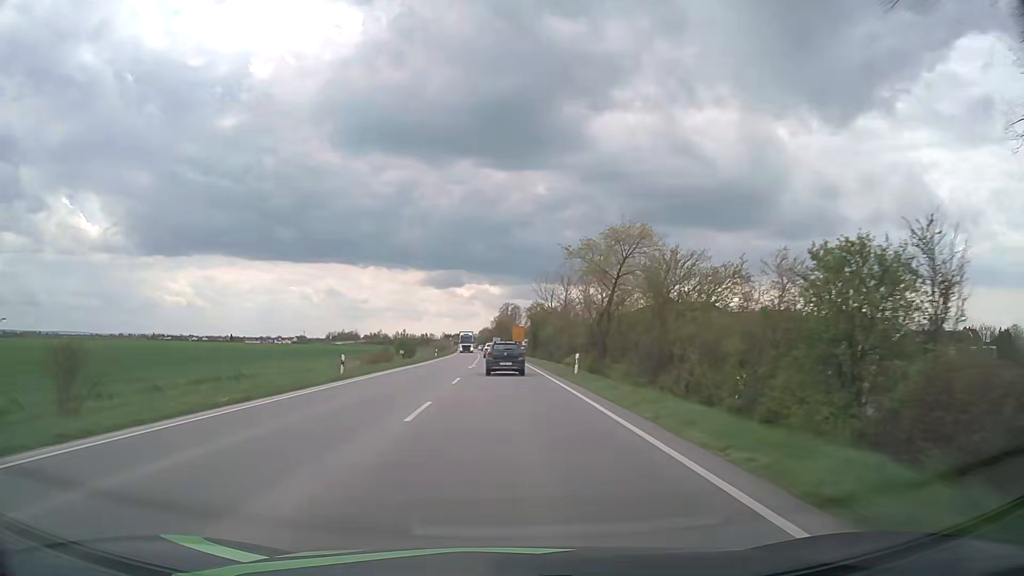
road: primary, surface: asphalt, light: Day
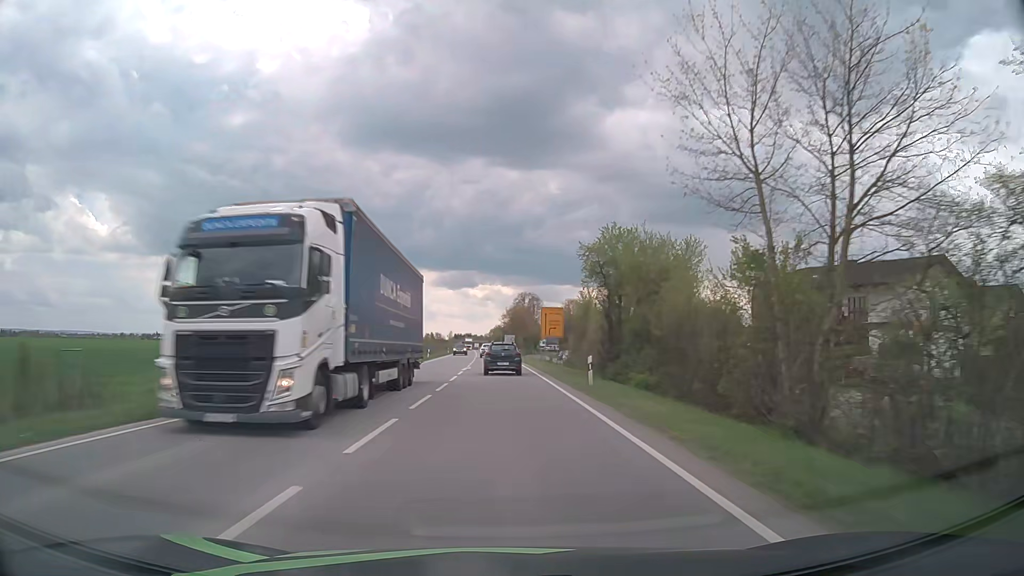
(-0.6, +56.5) m; -1°
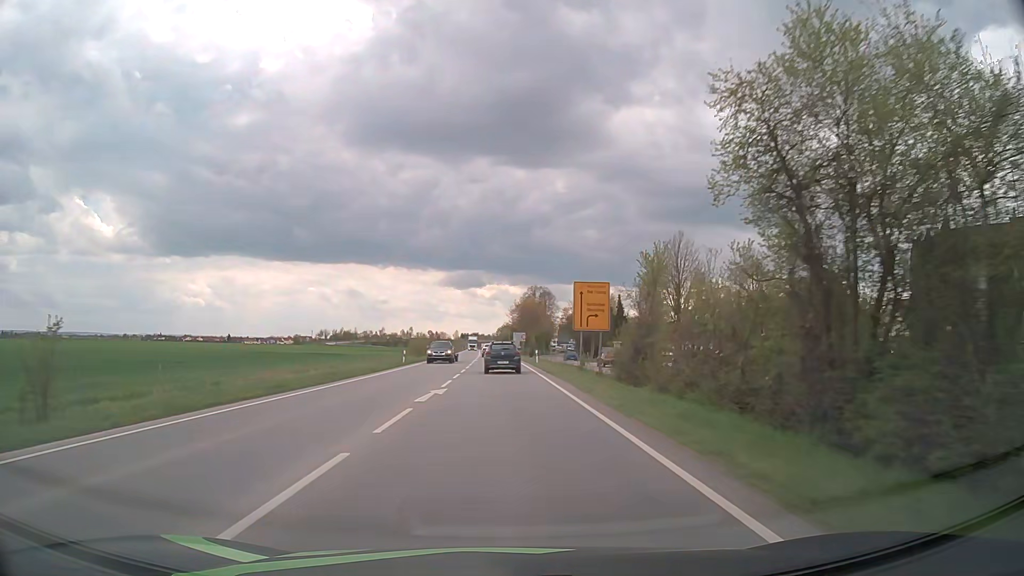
(-0.1, +22.1) m; -1°
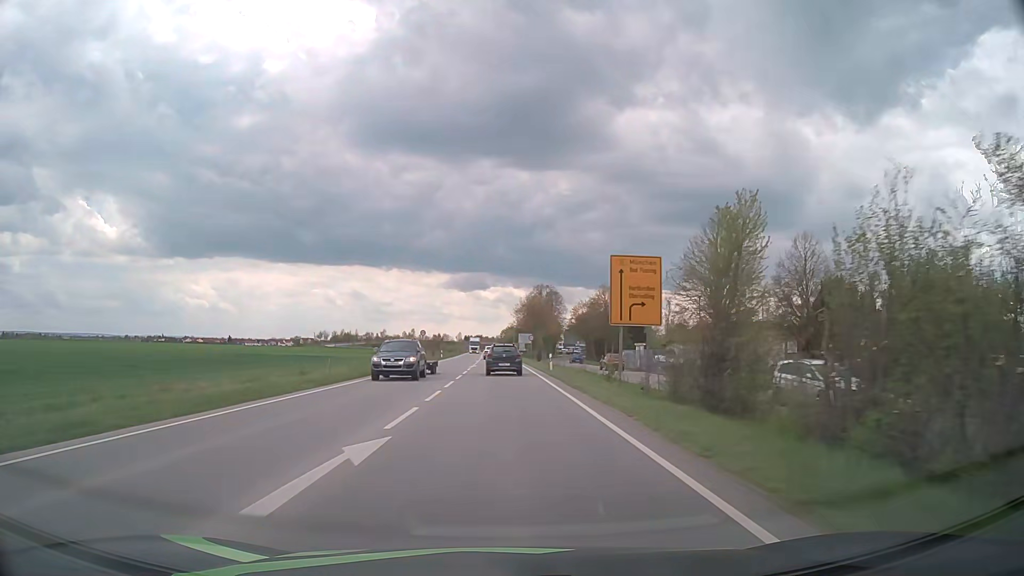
(0.0, +11.2) m; 0°
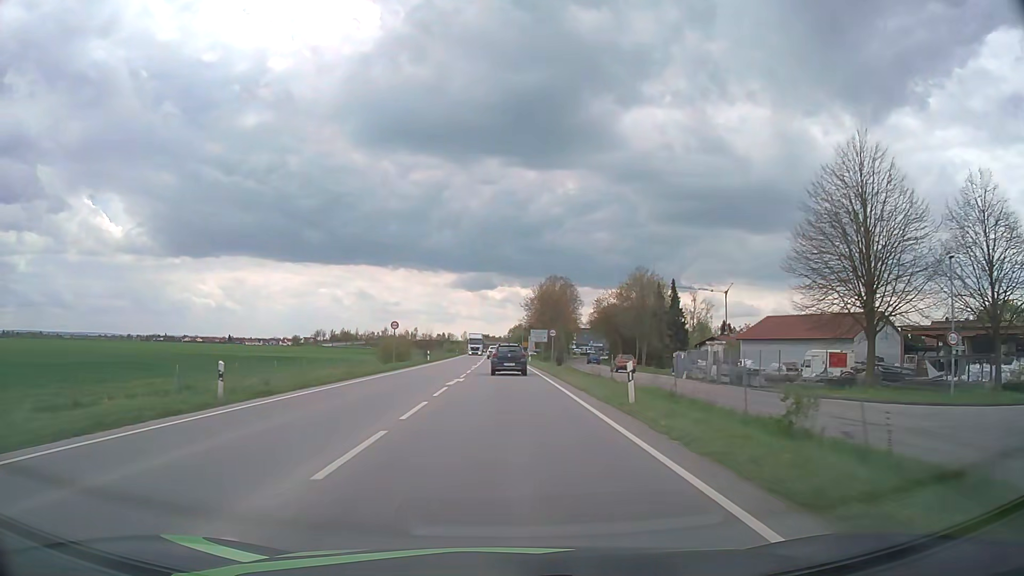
(-0.1, +22.8) m; -1°
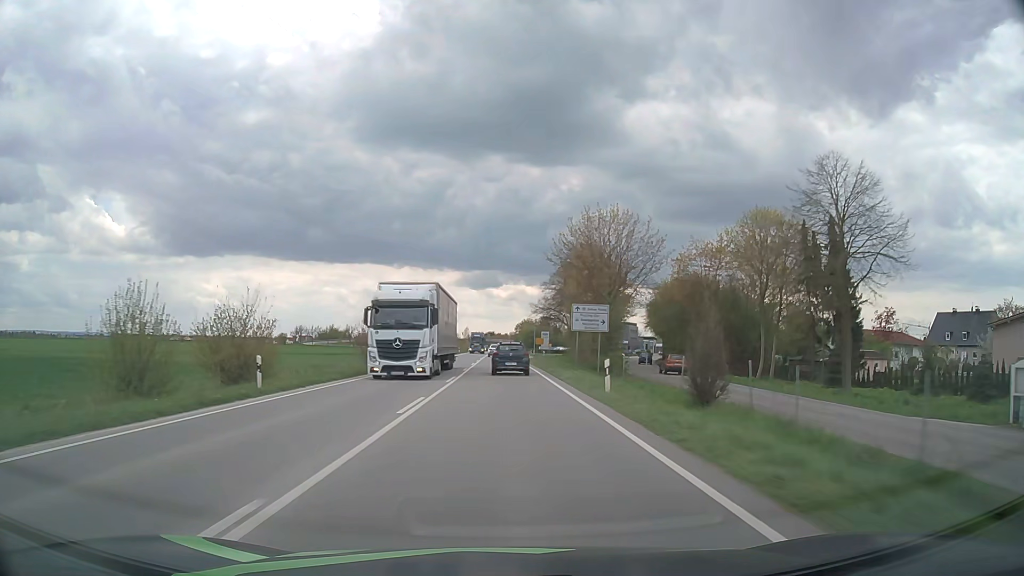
(-0.2, +47.2) m; 0°
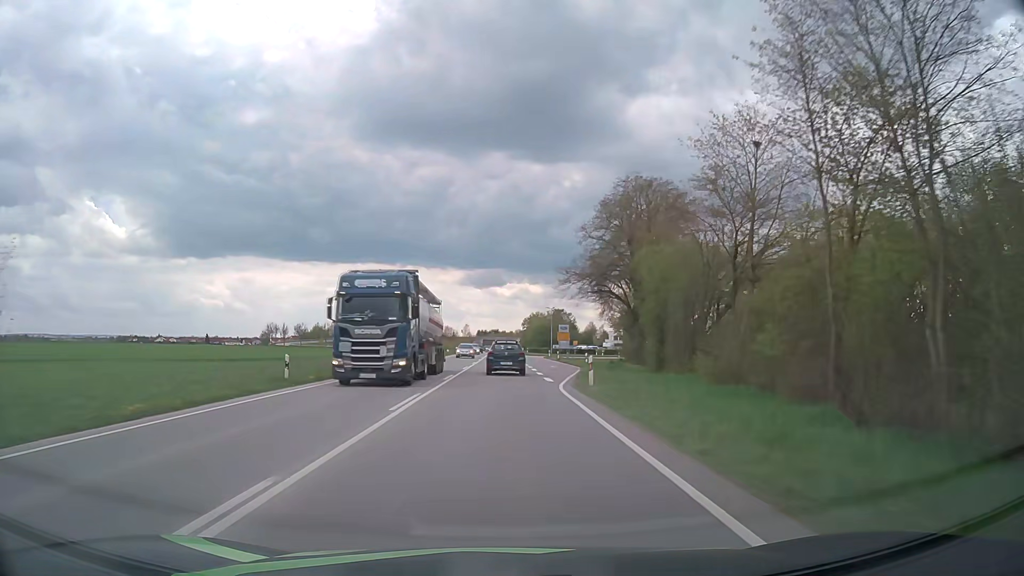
(-0.3, +46.7) m; 0°
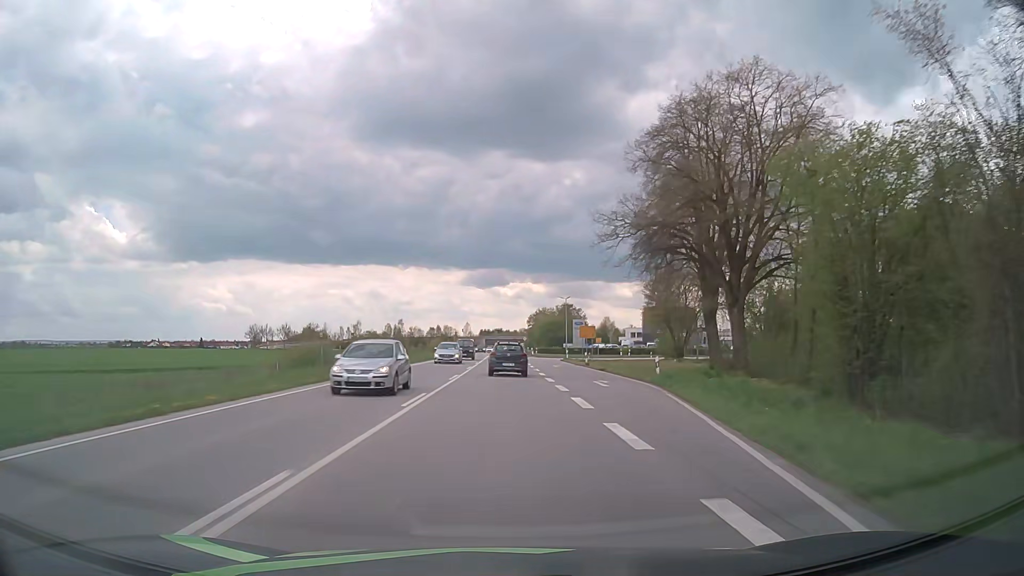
(-0.1, +23.2) m; -1°
(0, +10) (0, +20) (0, +30) (0, +40) (0, +50) (0, +60) (0, +70) (0, +80) (0, +90) (0, +100) m
